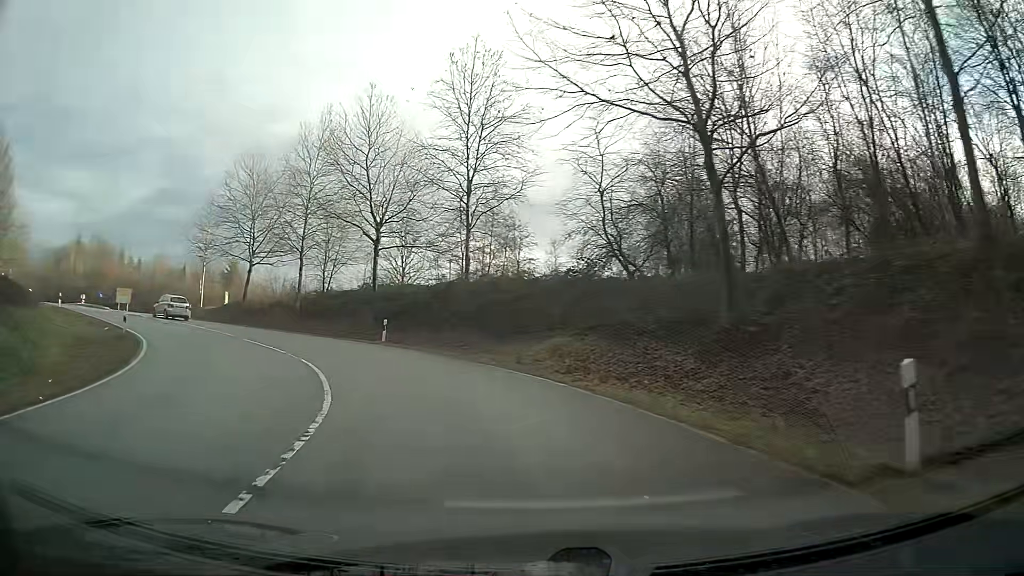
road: primary_link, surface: asphalt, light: Day
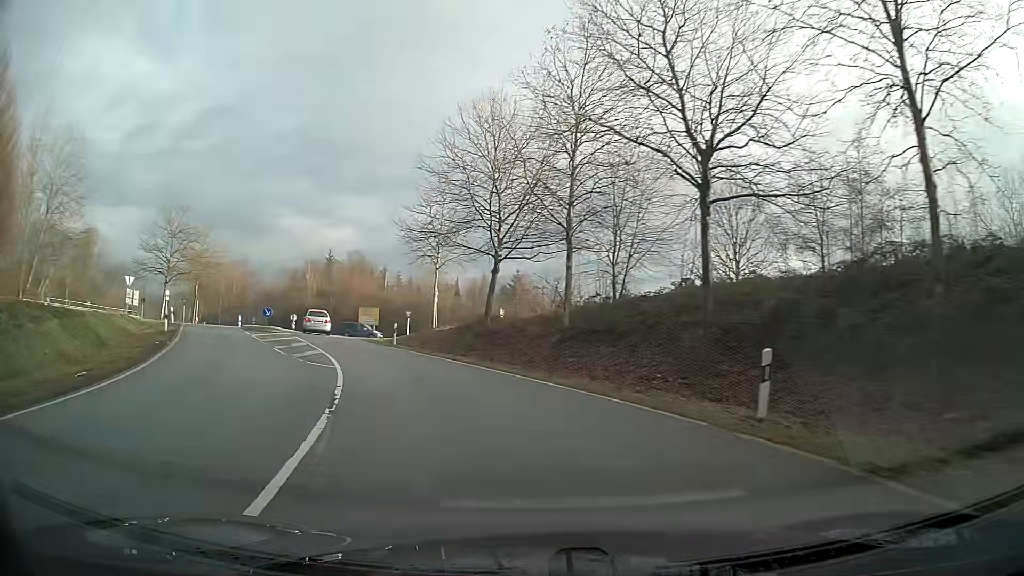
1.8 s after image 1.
(-4.5, +19.2) m; -25°
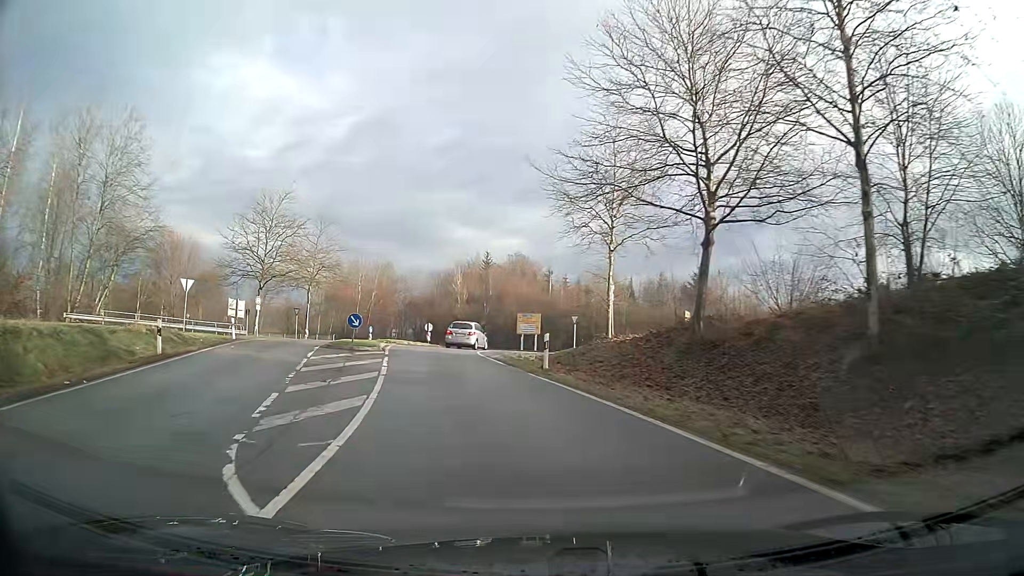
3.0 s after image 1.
(-1.7, +13.3) m; -14°
